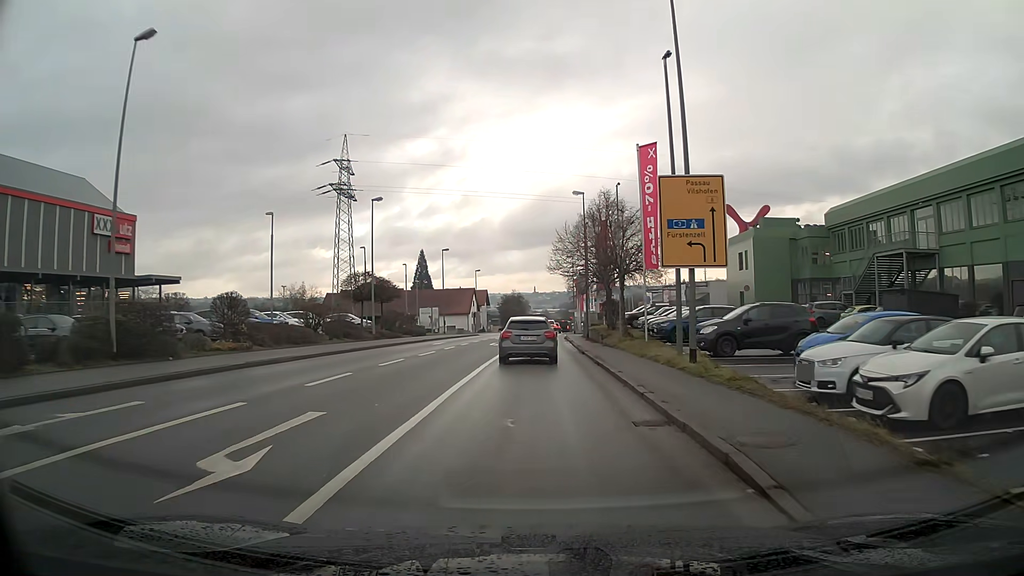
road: tertiary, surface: asphalt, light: Day
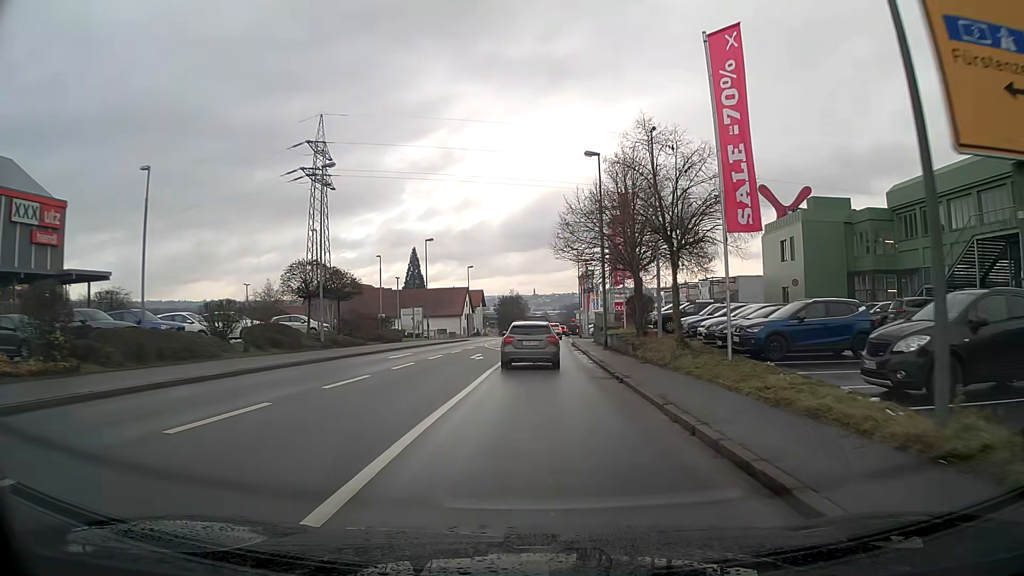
(0.0, +11.8) m; 0°
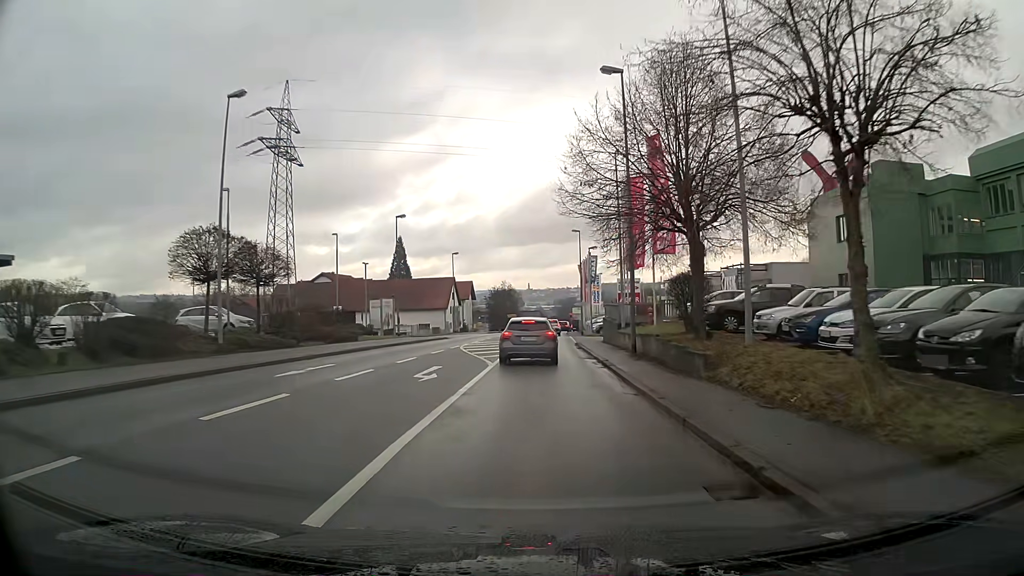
(+0.1, +11.6) m; 0°
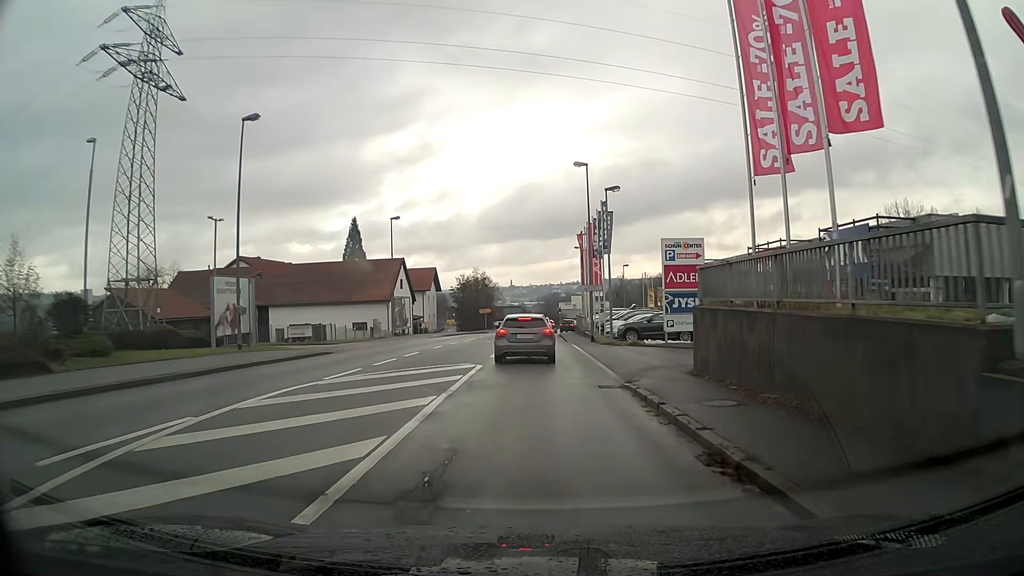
(+0.4, +27.3) m; +2°
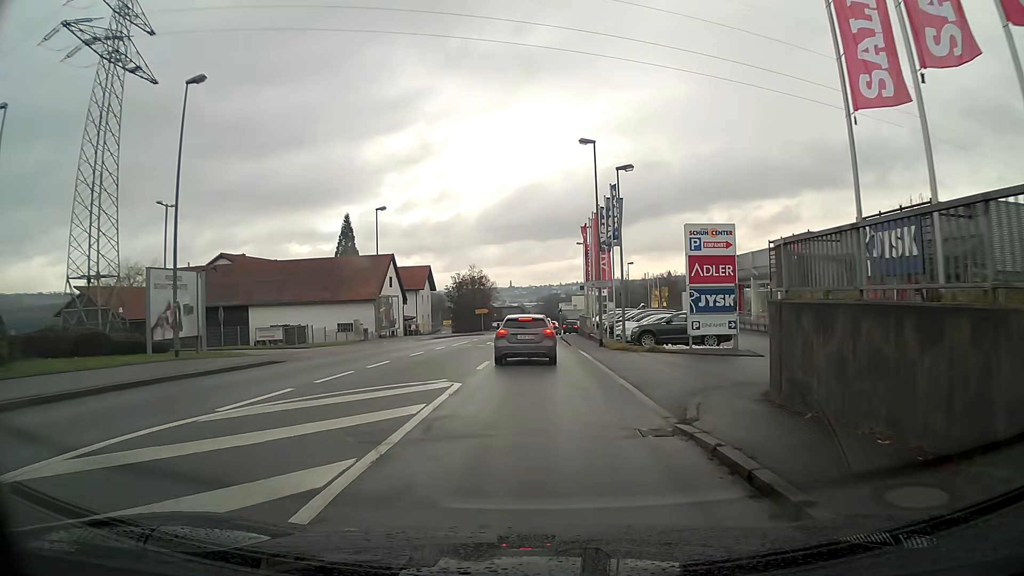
(0.0, +5.2) m; 0°
